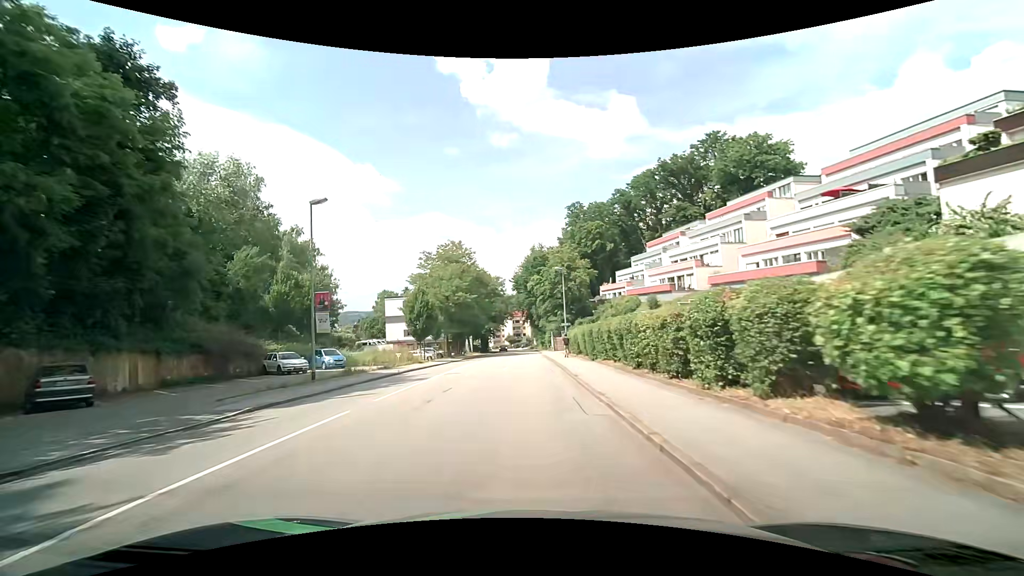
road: tertiary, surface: asphalt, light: Day
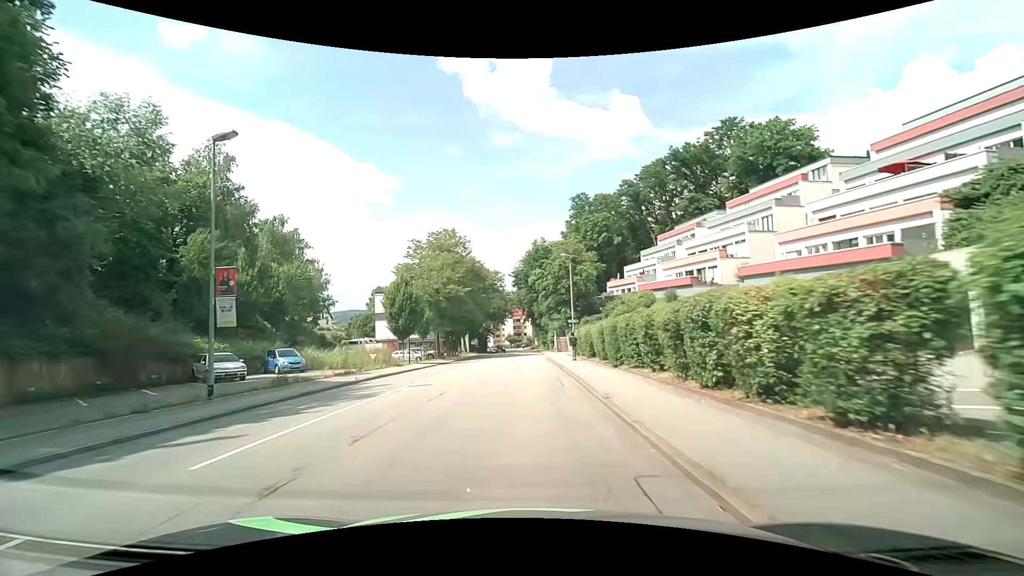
(+0.1, +7.1) m; 0°
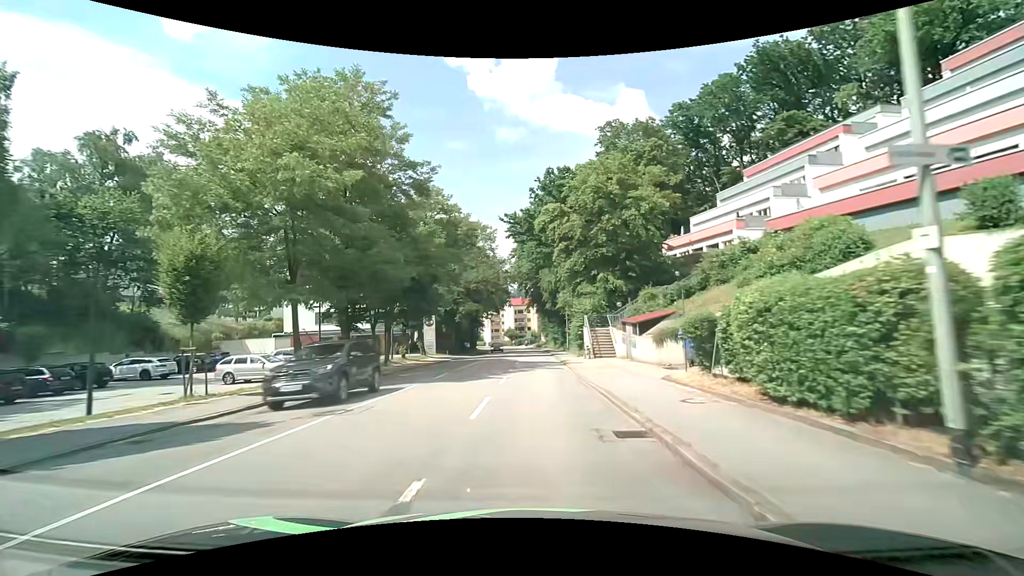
(-0.2, +34.9) m; 0°
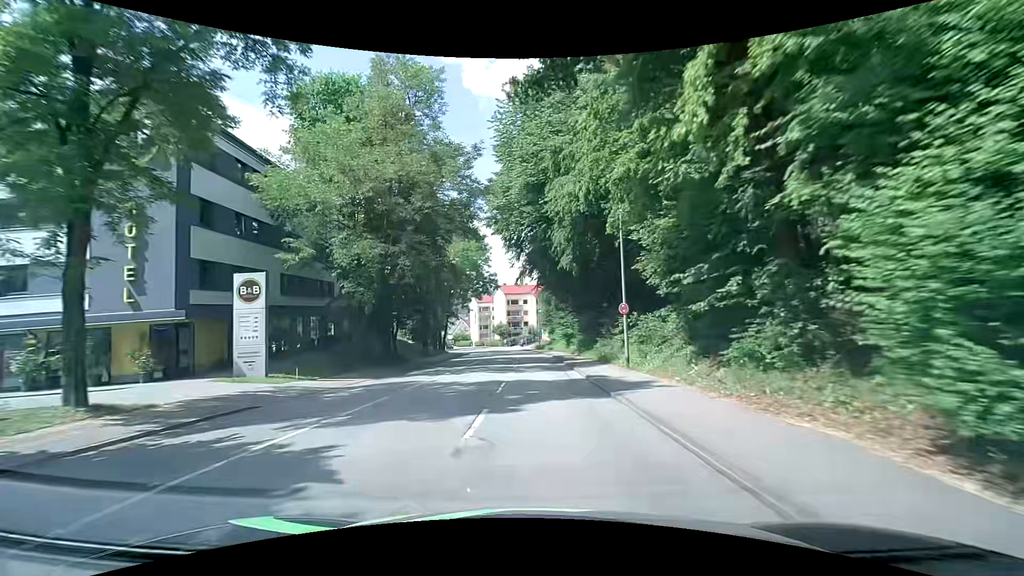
(+0.1, +35.0) m; +1°
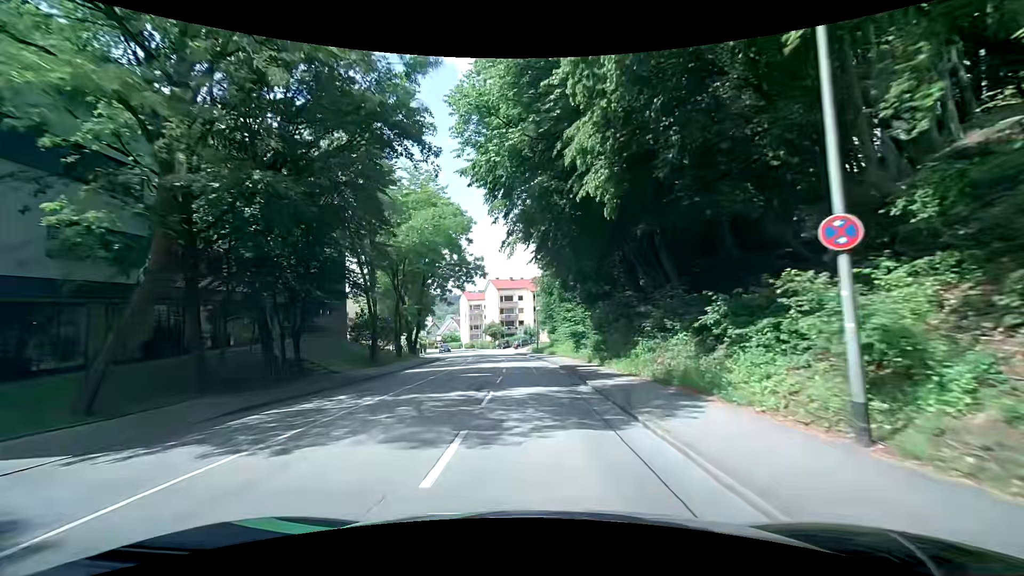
(0.0, +14.6) m; 0°
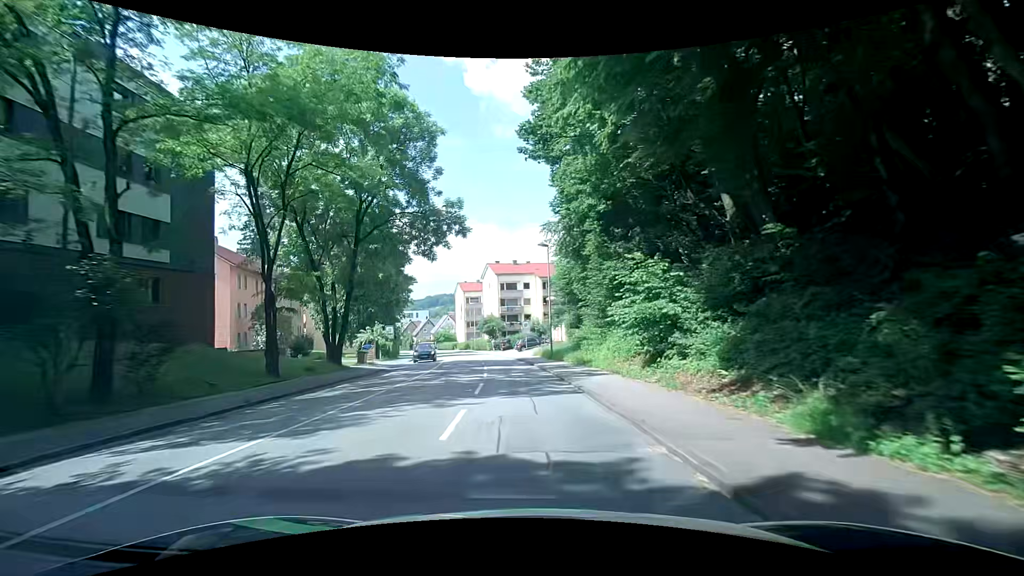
(-0.2, +22.2) m; -2°
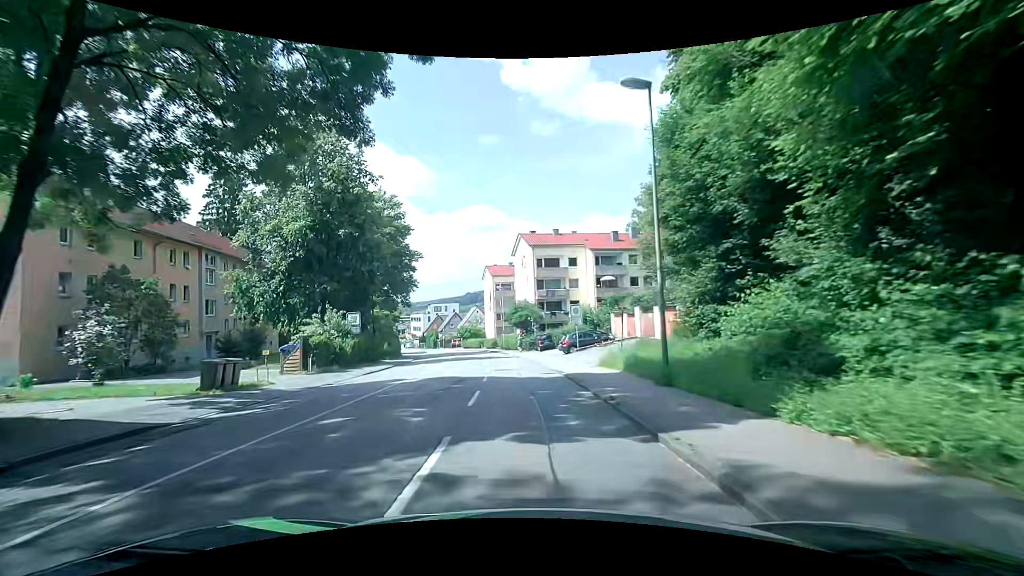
(-0.7, +22.0) m; -6°
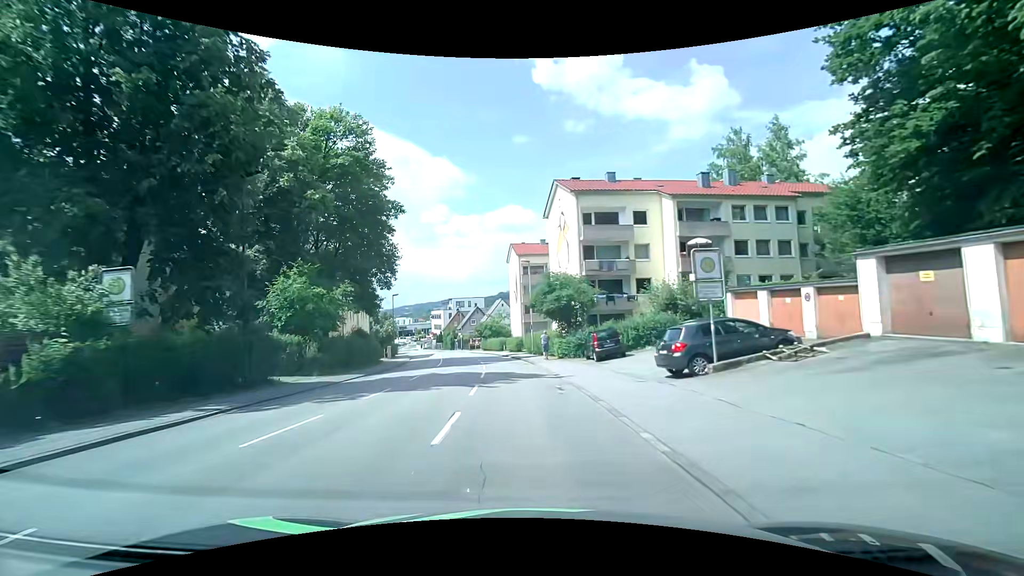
(0.0, +21.7) m; -2°
(0, +10) (-1, +20) (-2, +30) (-3, +40) (-5, +50) (-8, +59) (-10, +69) (-13, +79) (-16, +88) (-19, +98) m
